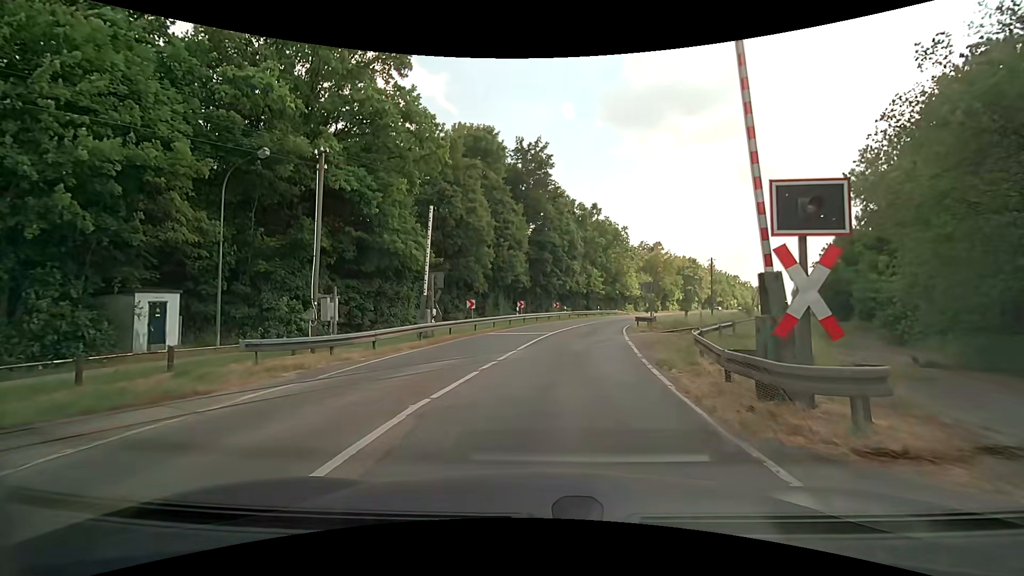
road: secondary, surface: asphalt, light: Day
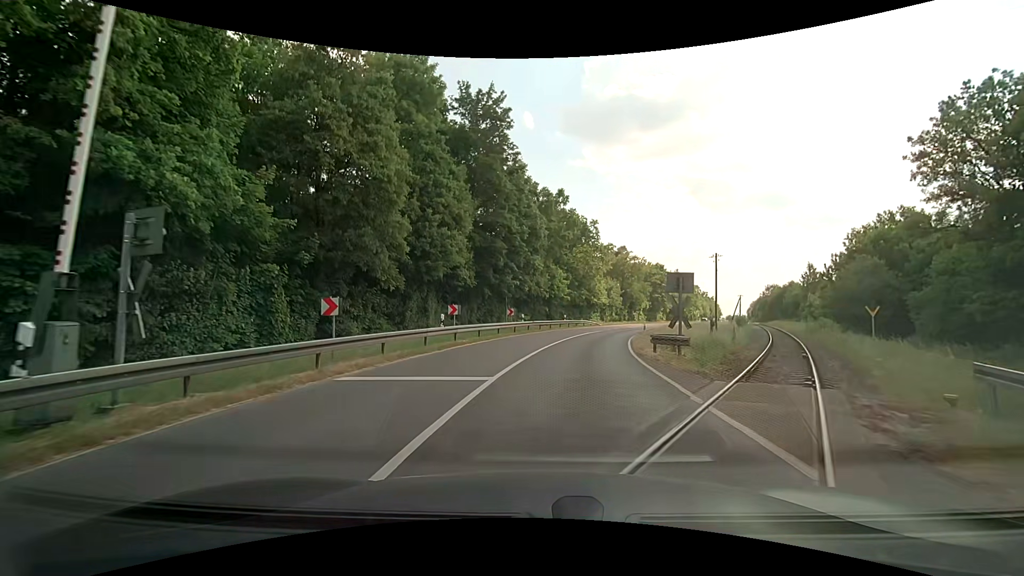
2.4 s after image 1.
(+0.7, +15.9) m; +5°
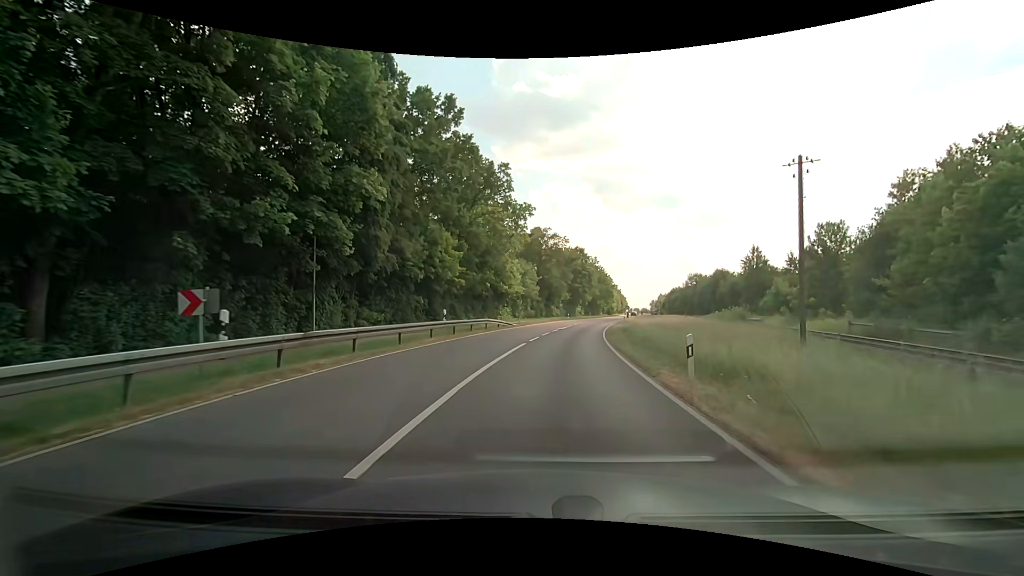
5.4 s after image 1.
(+2.6, +28.2) m; +10°
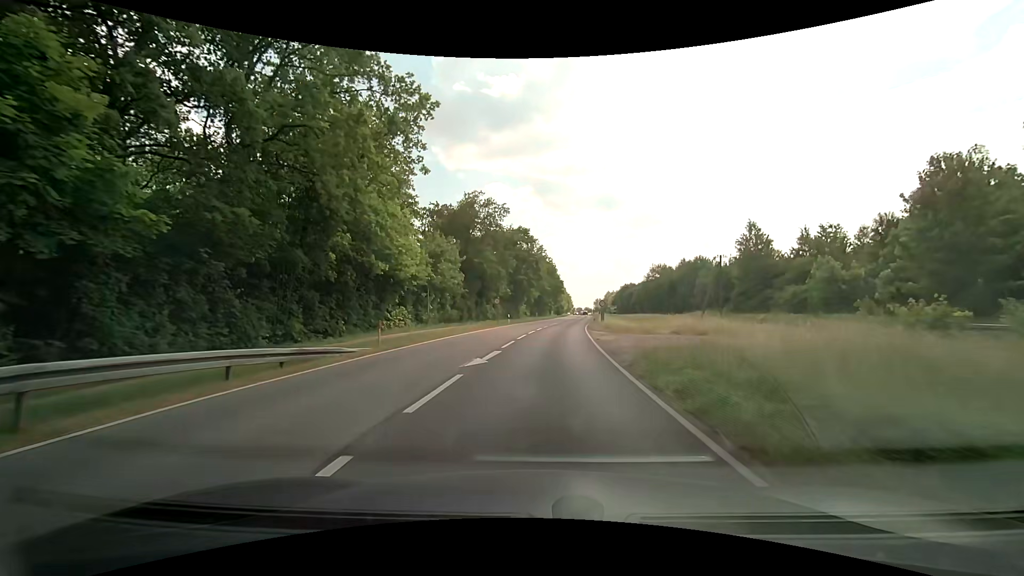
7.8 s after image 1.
(+1.7, +28.9) m; +6°
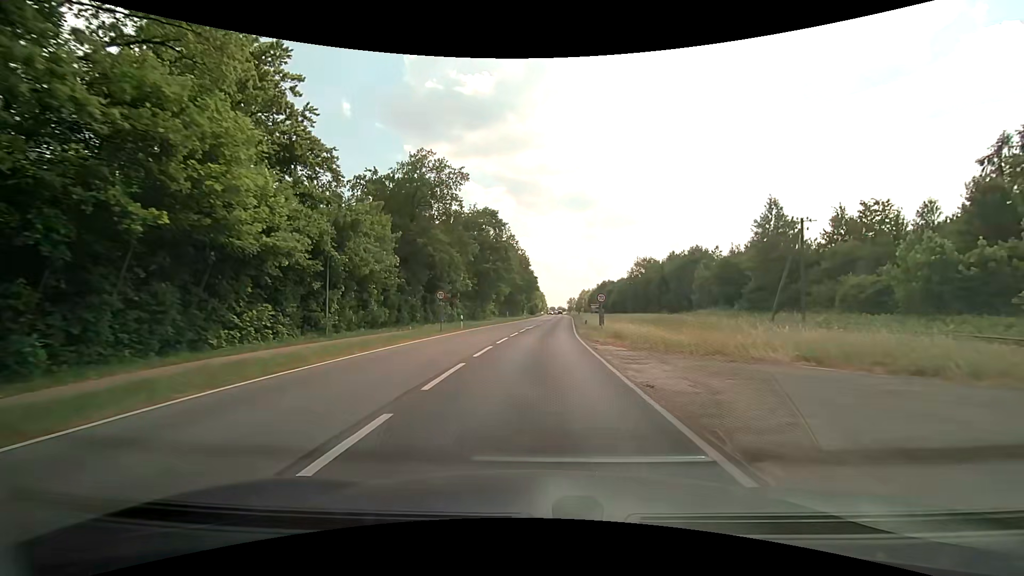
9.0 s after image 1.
(+0.4, +16.2) m; +3°
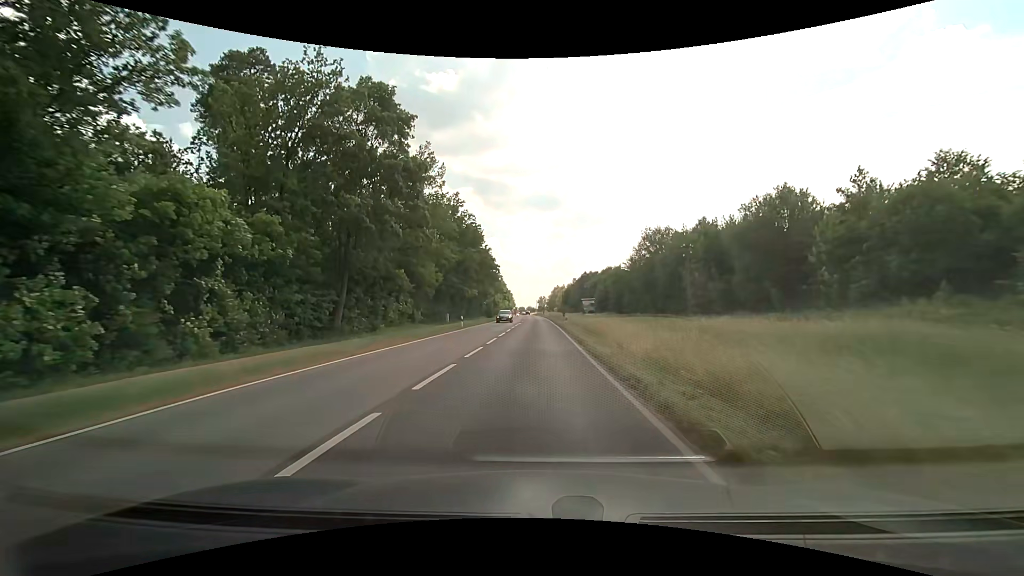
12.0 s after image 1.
(+1.6, +41.8) m; +3°
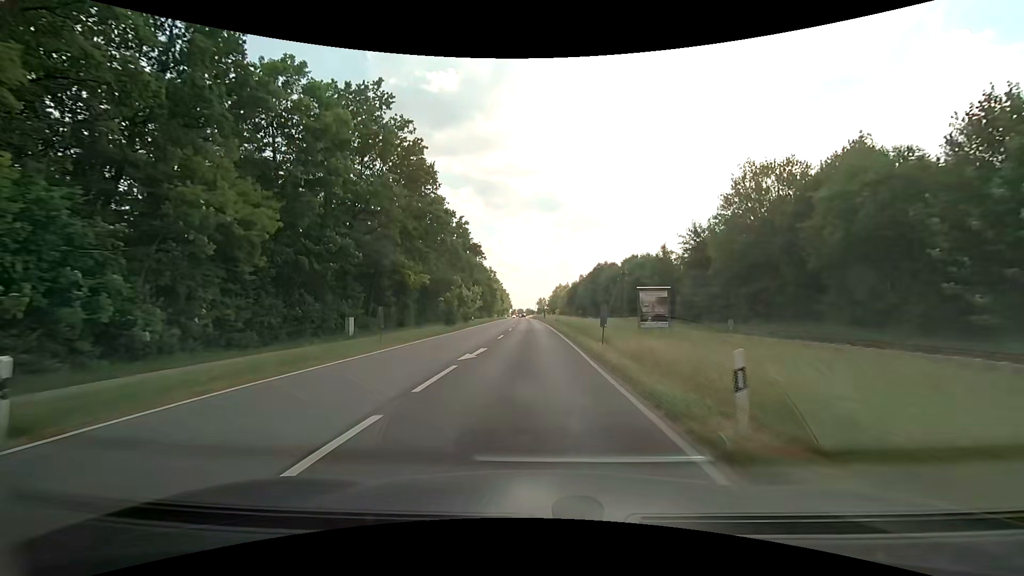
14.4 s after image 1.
(+0.3, +36.1) m; 0°
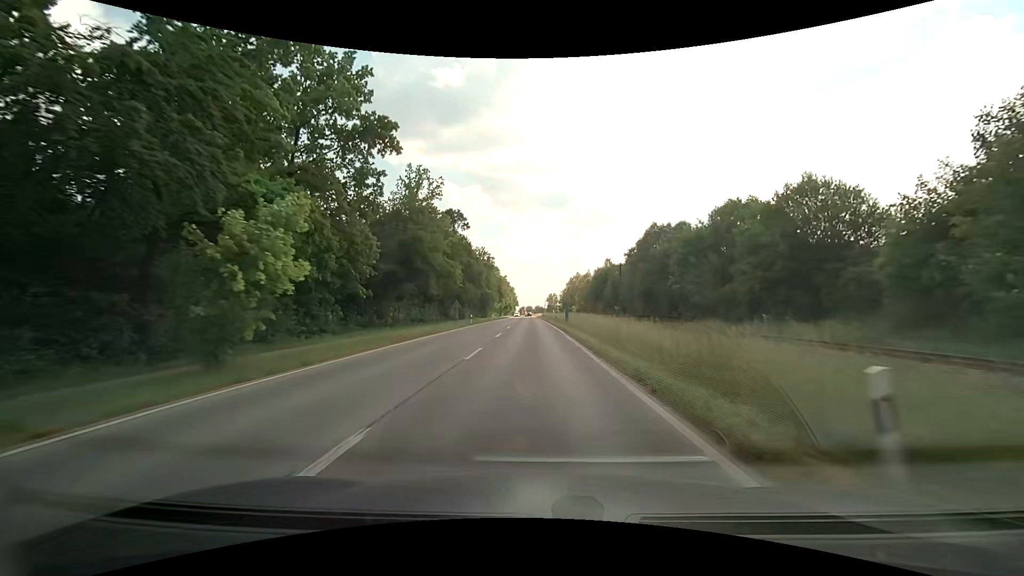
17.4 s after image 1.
(-0.5, +49.4) m; -1°
(0, +10) (0, +20) (0, +30) (0, +40) (0, +50) (-1, +60) (-1, +70) (-1, +80) (-1, +90) (-1, +100) m
